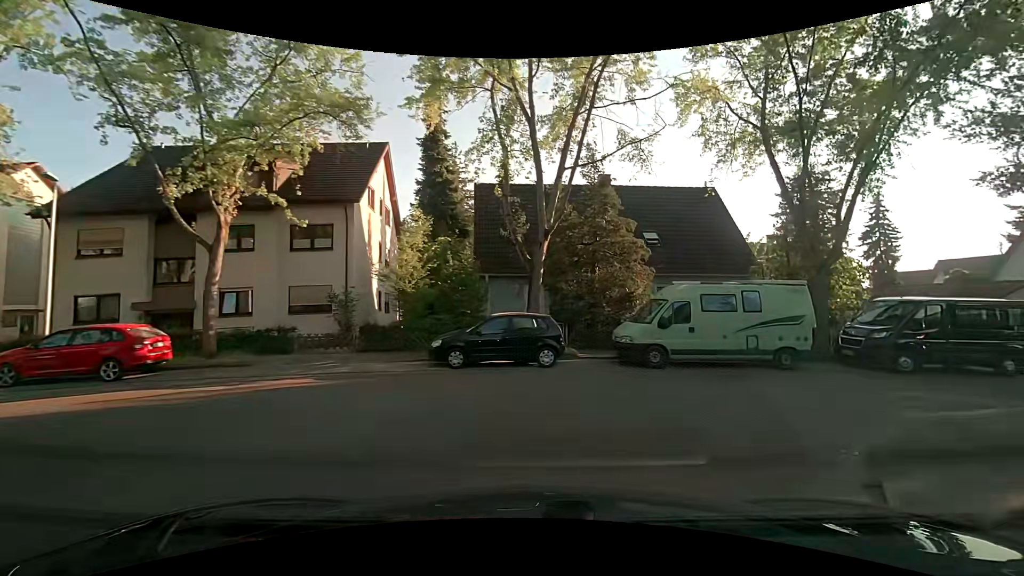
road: residential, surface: asphalt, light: Day
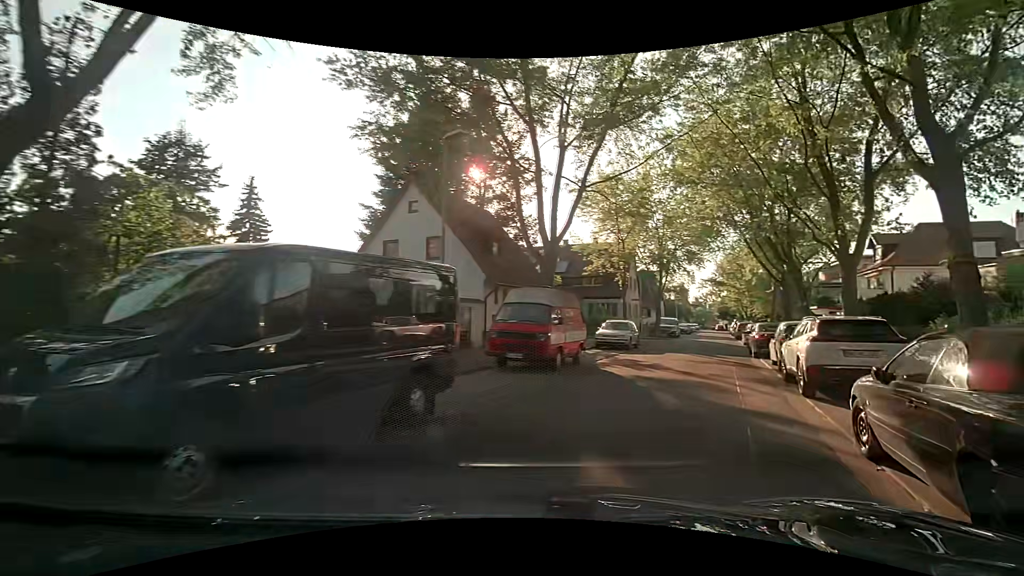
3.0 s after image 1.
(+6.8, +11.6) m; +64°
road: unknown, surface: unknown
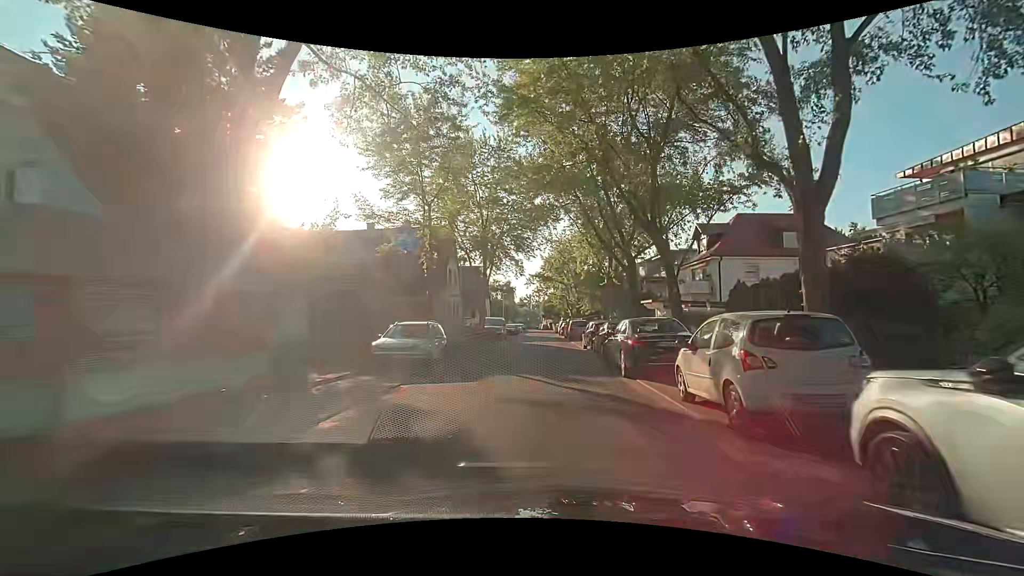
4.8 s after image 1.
(+2.4, +10.4) m; +20°
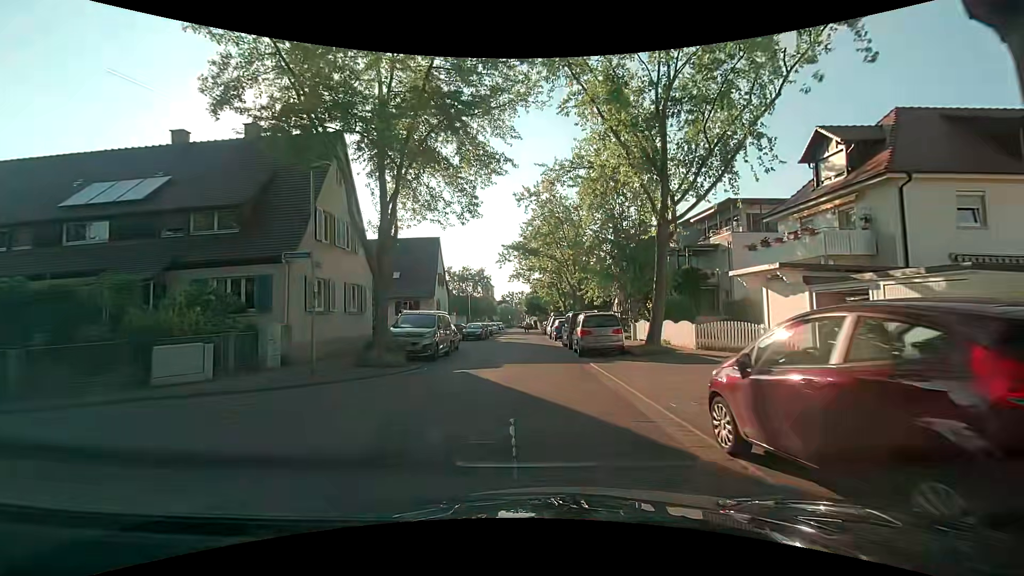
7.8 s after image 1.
(+0.3, +22.1) m; +1°
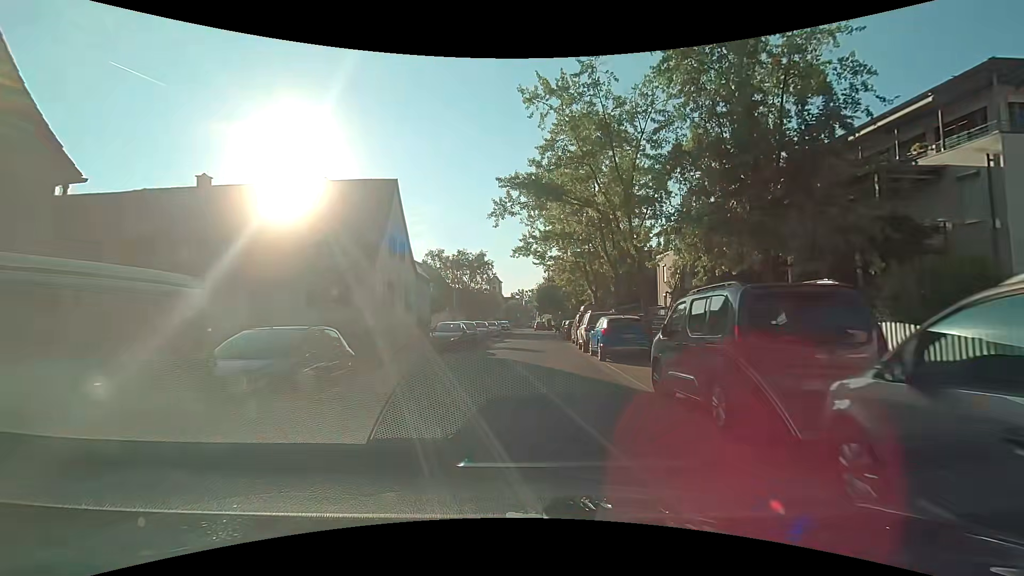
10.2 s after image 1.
(-0.2, +18.0) m; 0°
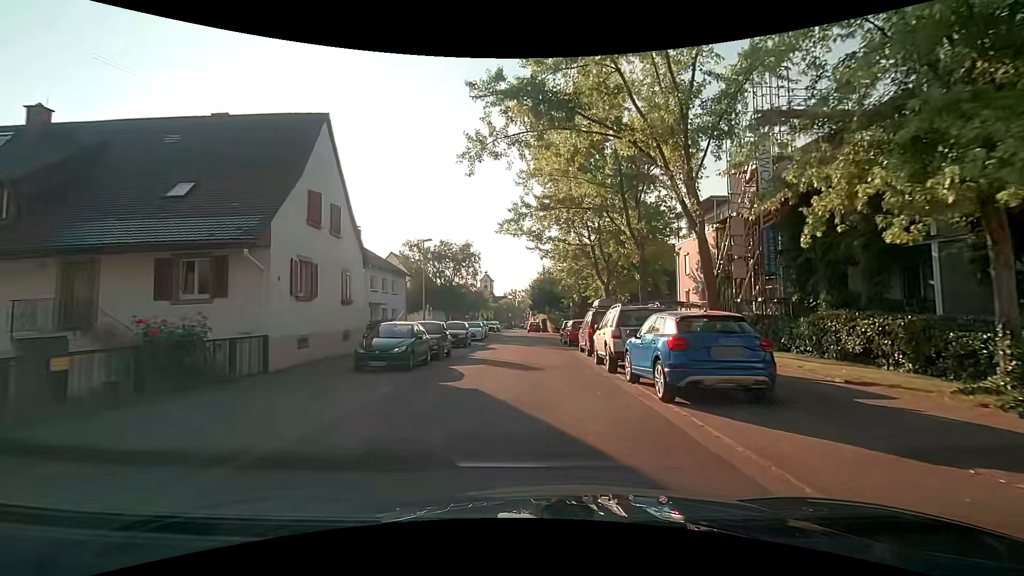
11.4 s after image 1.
(-0.1, +8.6) m; 0°
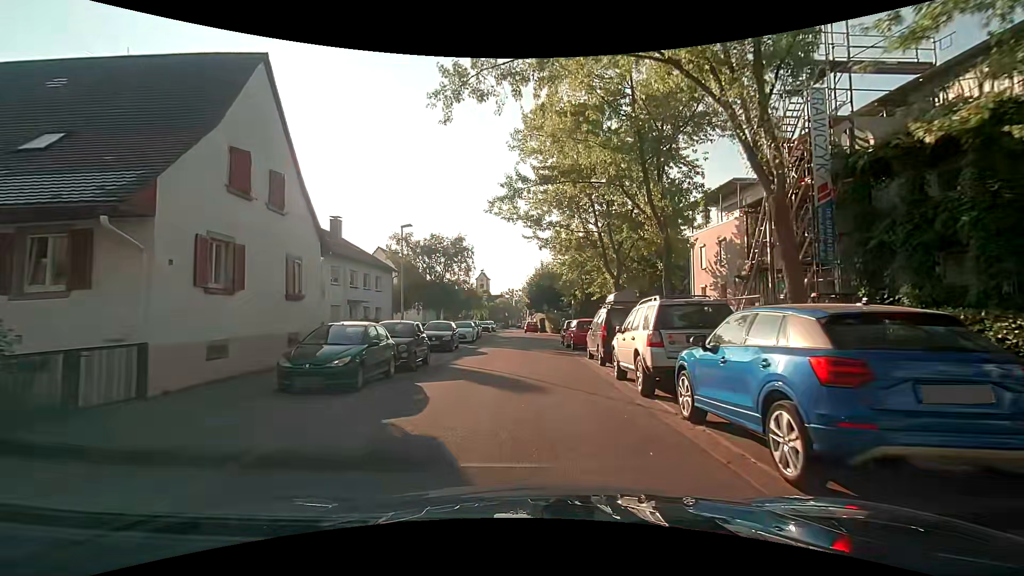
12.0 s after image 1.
(0.0, +4.2) m; 0°
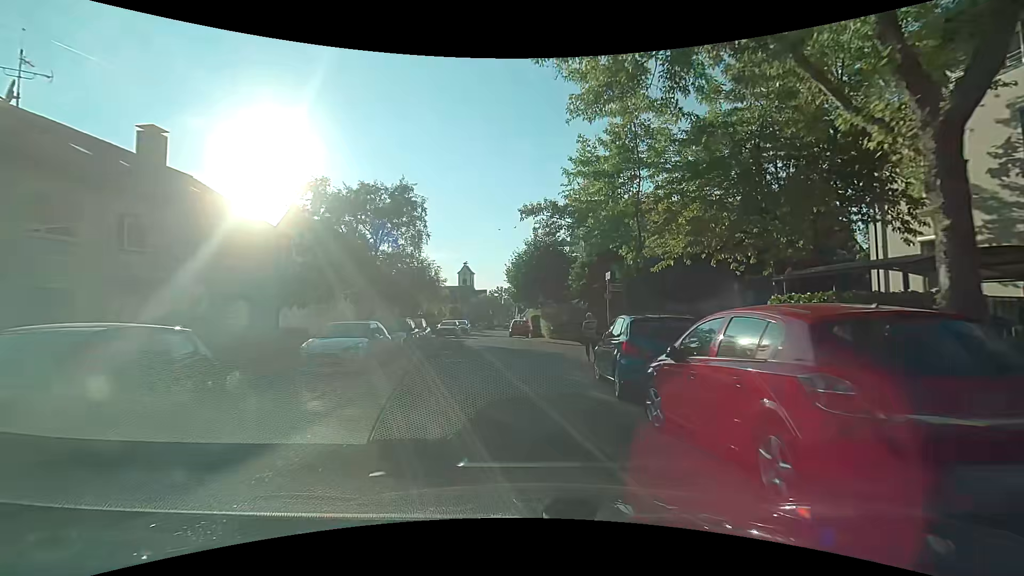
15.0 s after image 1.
(+0.1, +20.1) m; +1°
